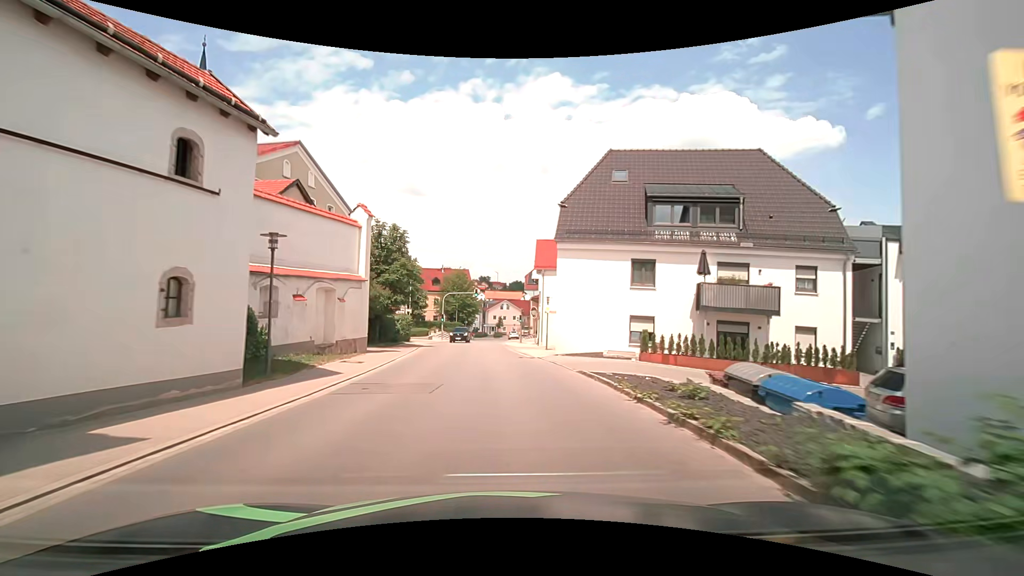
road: tertiary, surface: asphalt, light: Day
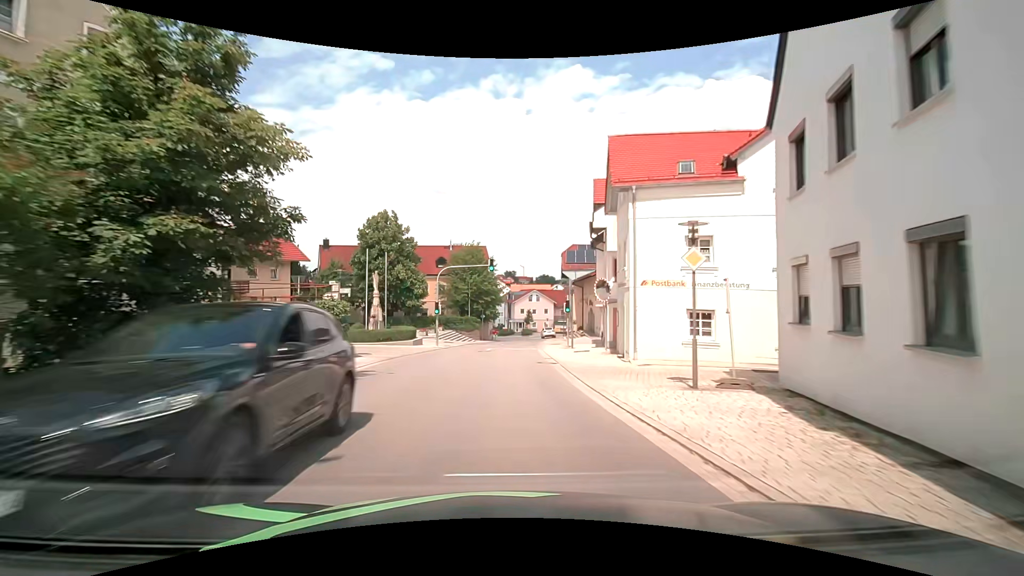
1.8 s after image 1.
(-0.6, +24.0) m; -3°
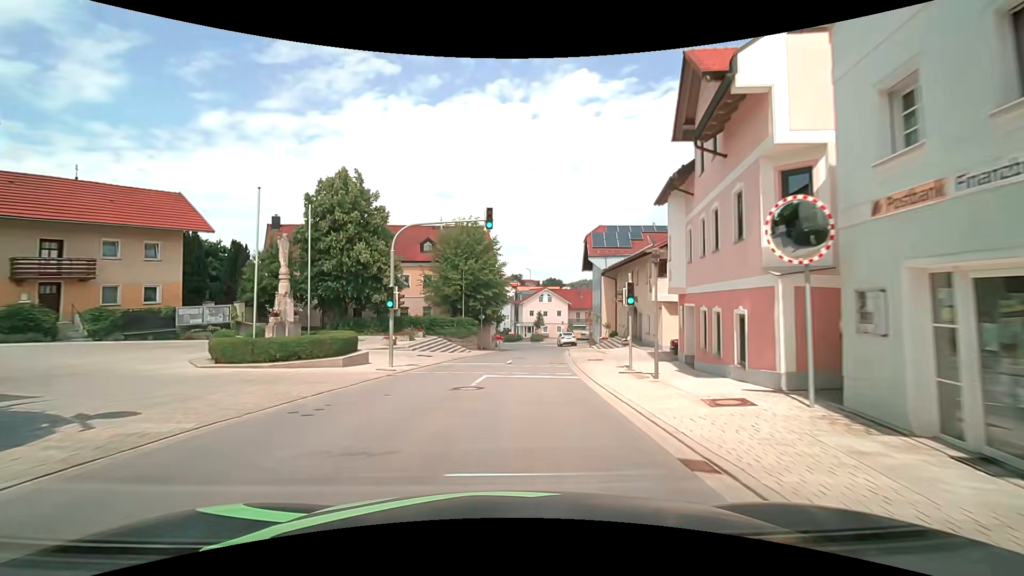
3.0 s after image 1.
(-0.2, +15.9) m; -1°
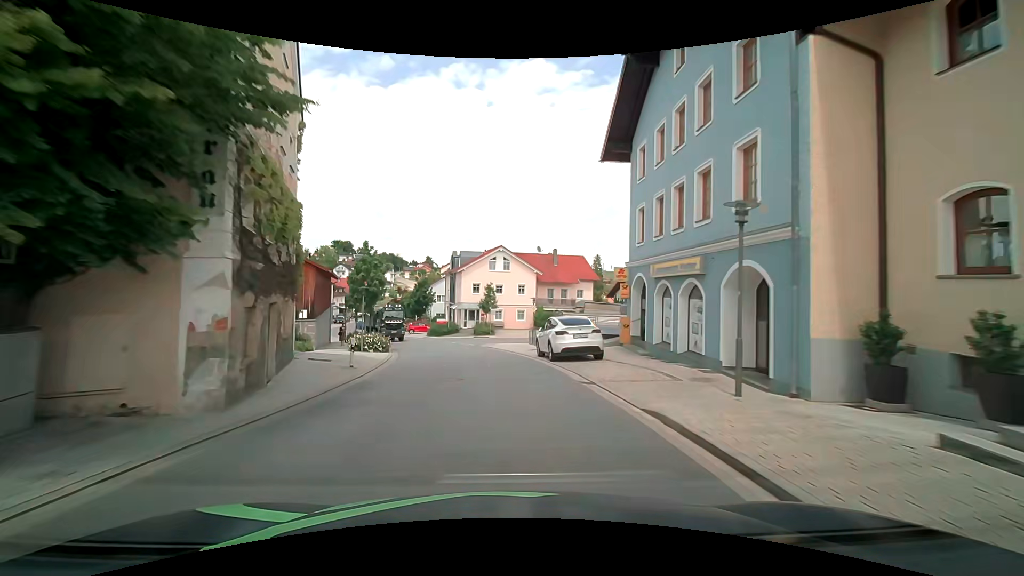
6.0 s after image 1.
(+2.6, +39.3) m; +5°
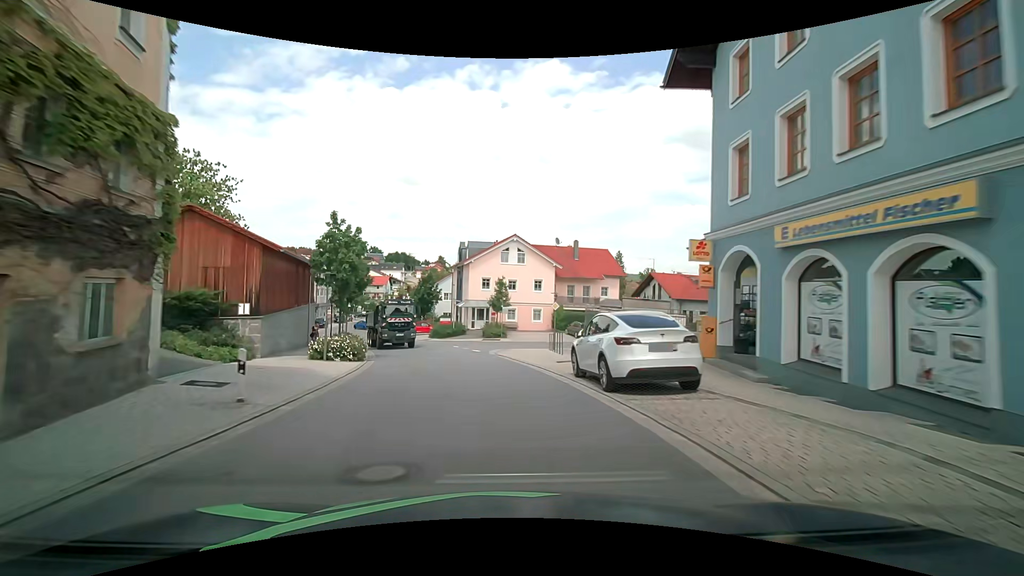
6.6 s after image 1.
(0.0, +7.9) m; -1°
